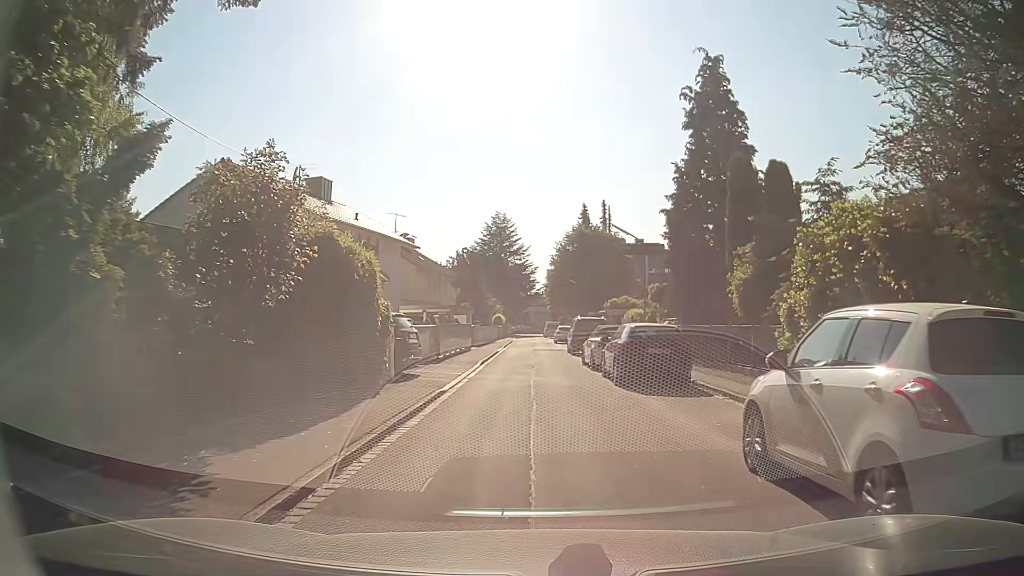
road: residential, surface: asphalt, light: Day
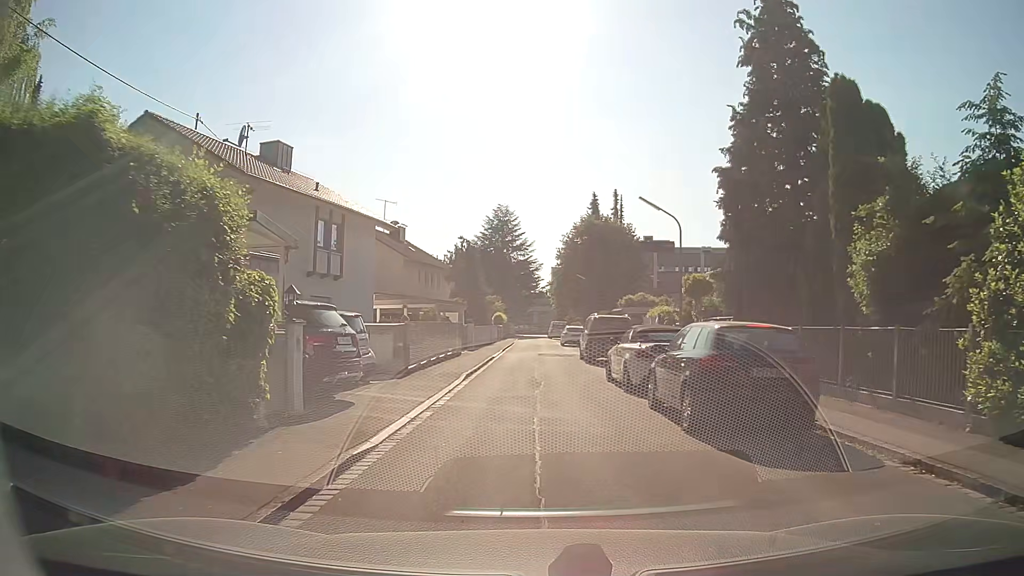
(0.0, +6.9) m; -1°
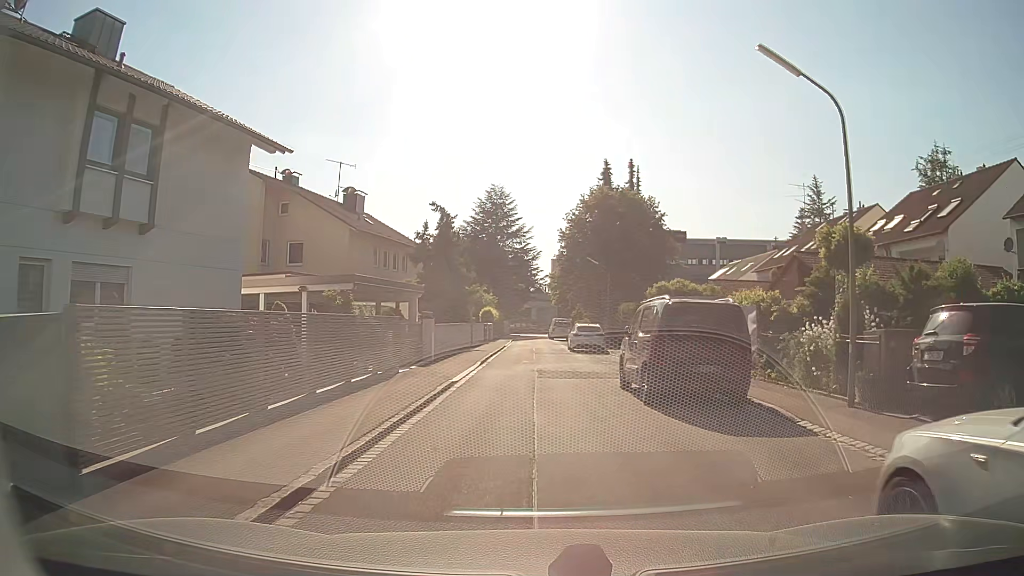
(+0.3, +13.7) m; +1°
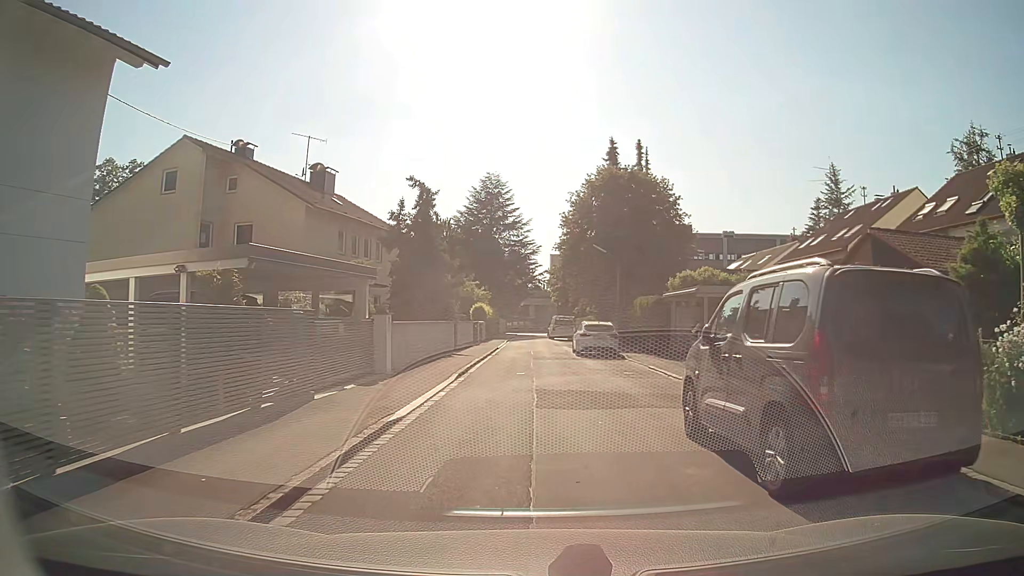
(+0.1, +6.4) m; +2°
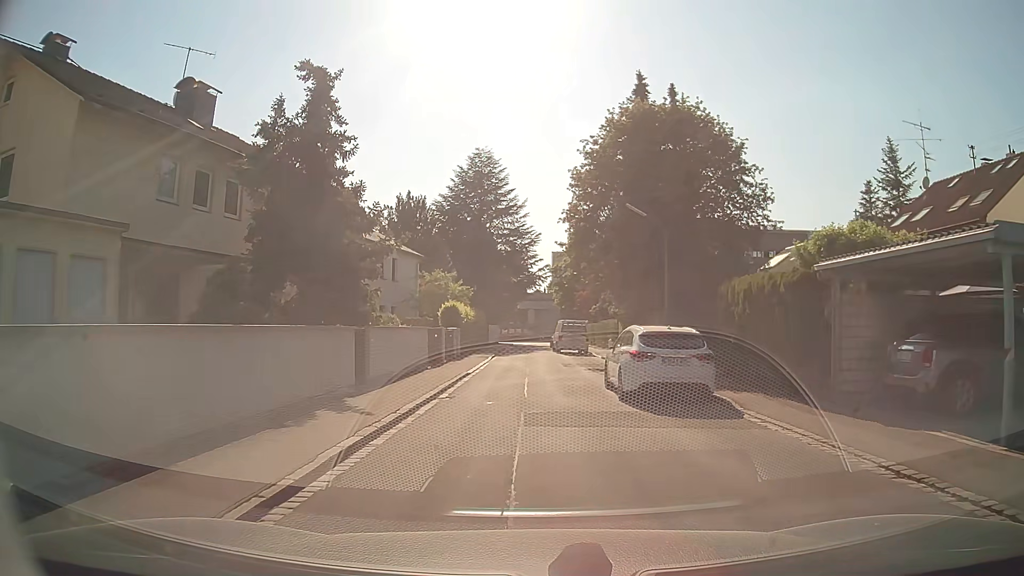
(-0.2, +15.6) m; -2°
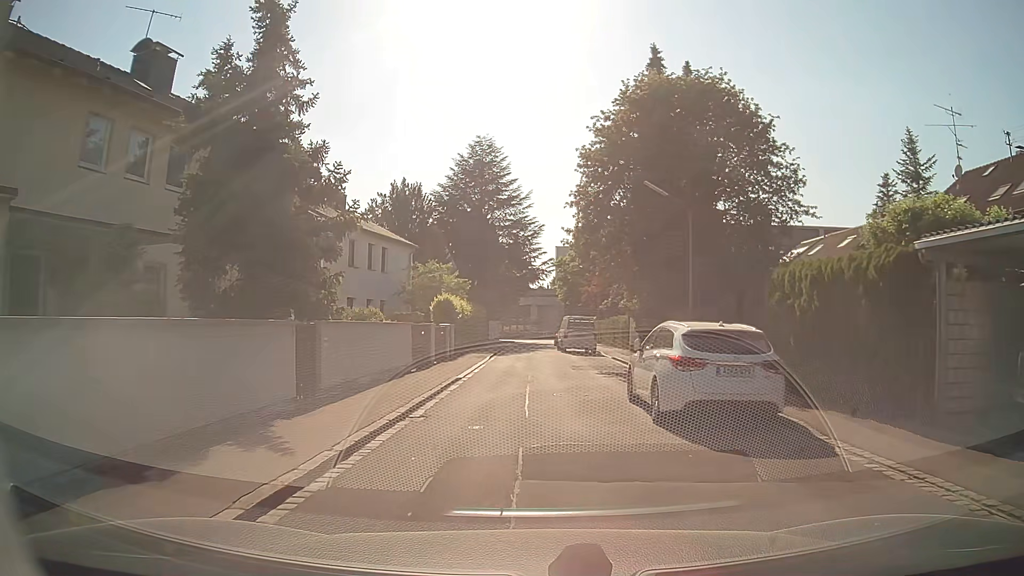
(0.0, +3.6) m; 0°
